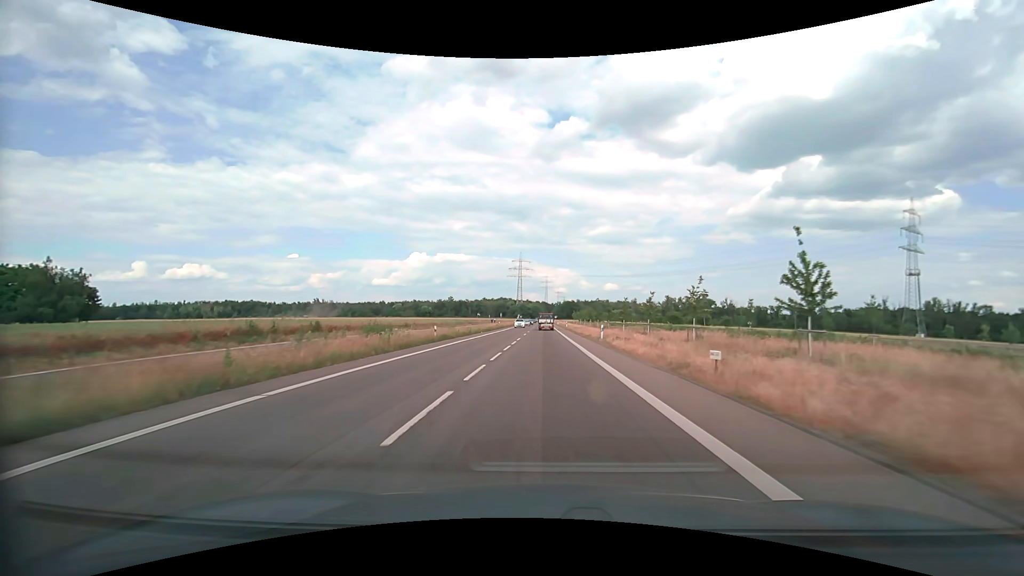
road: secondary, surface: asphalt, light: Day
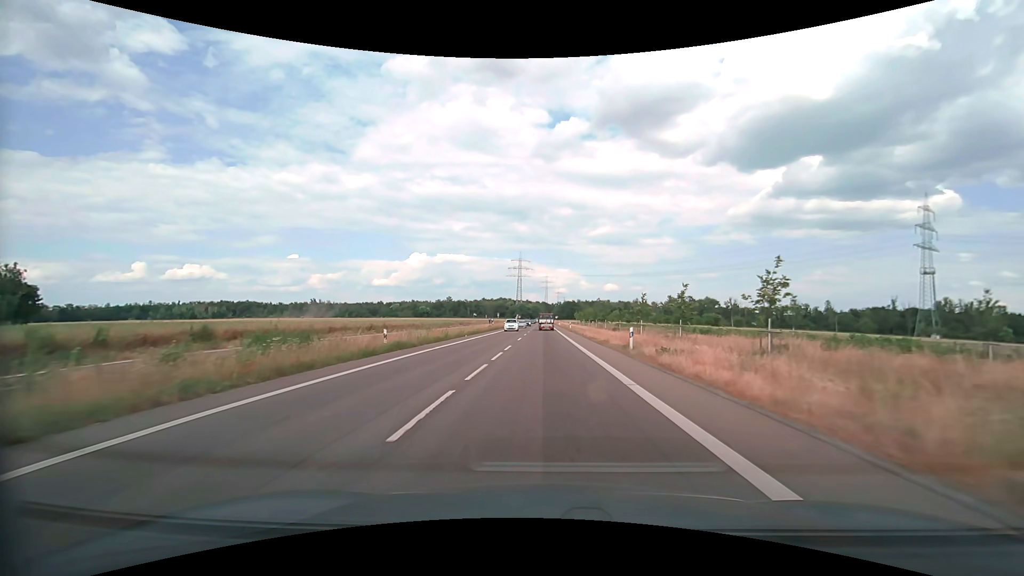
(0.0, +11.2) m; 0°
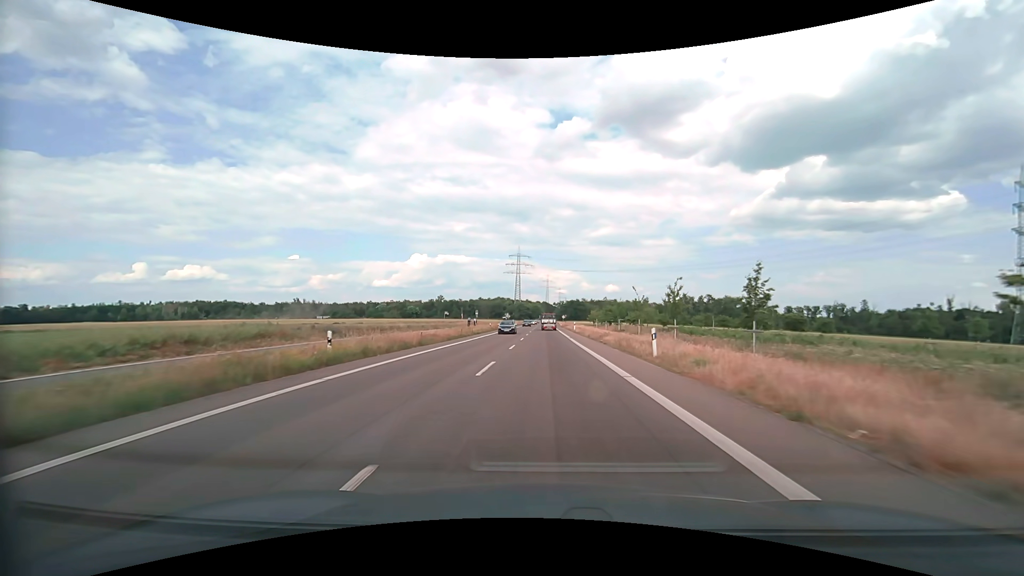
(0.0, +56.7) m; 0°
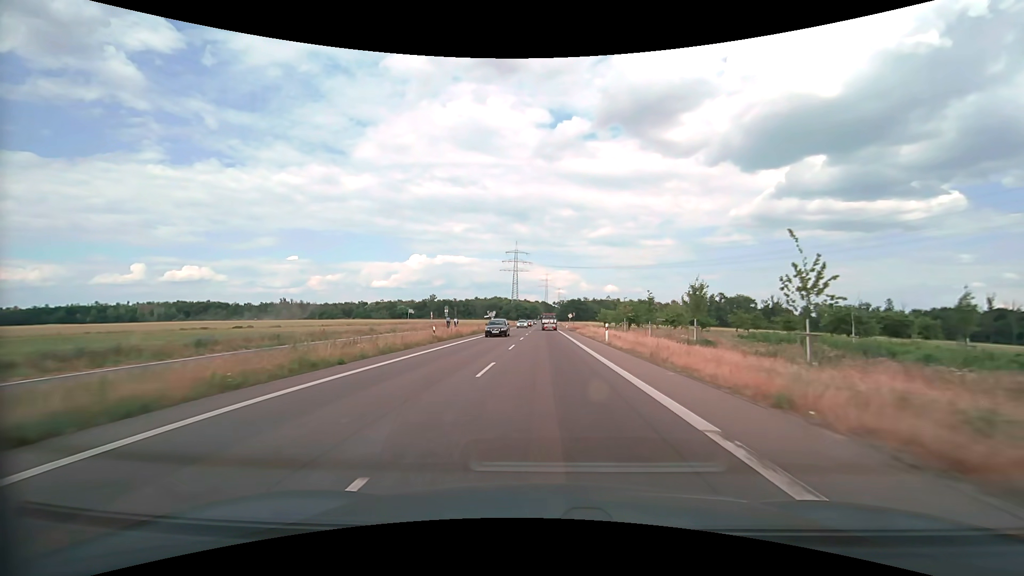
(0.0, +34.5) m; 0°
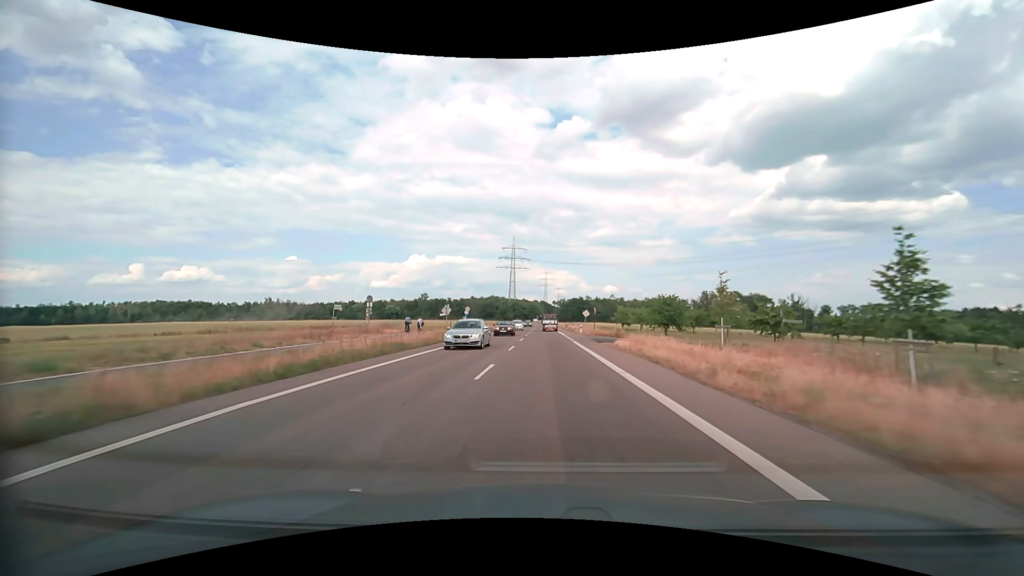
(0.0, +34.3) m; 0°
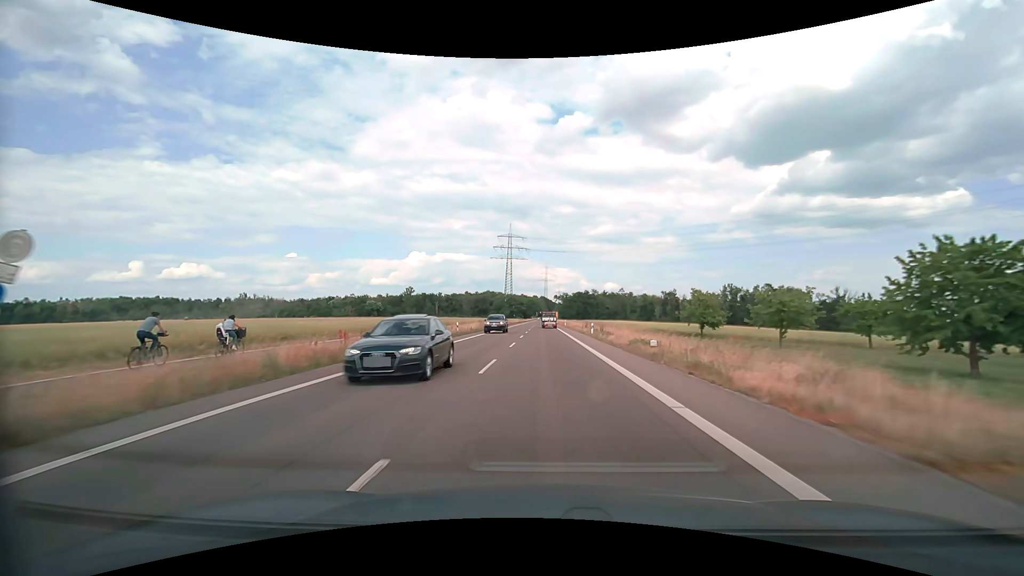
(0.0, +56.0) m; 0°
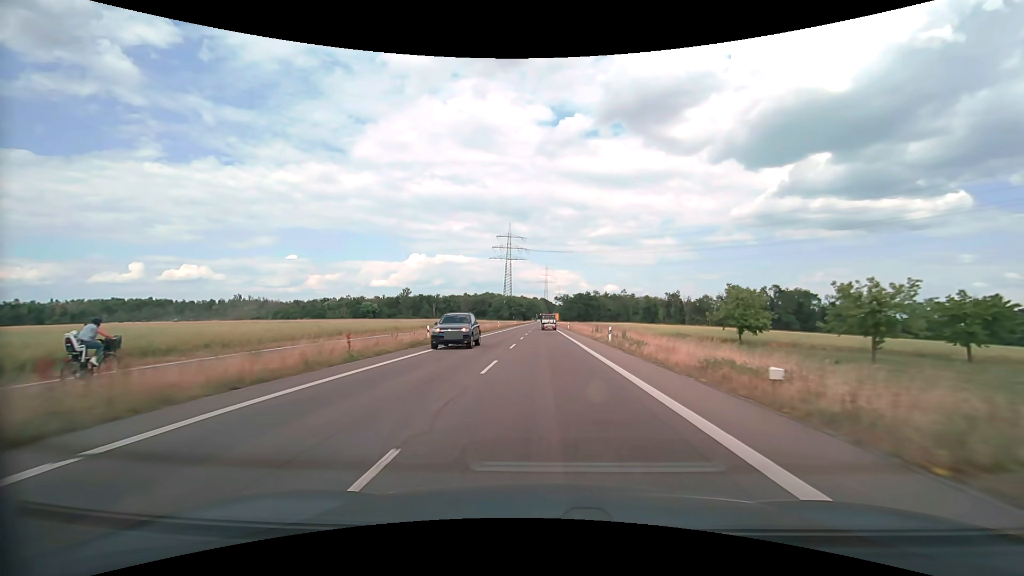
(0.0, +11.0) m; 0°
